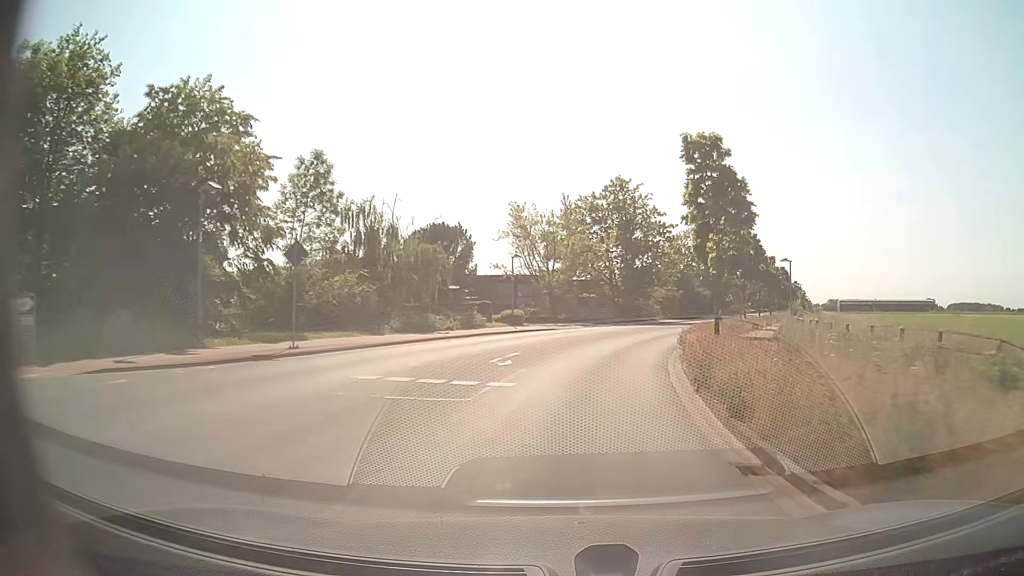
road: tertiary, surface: asphalt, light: Day
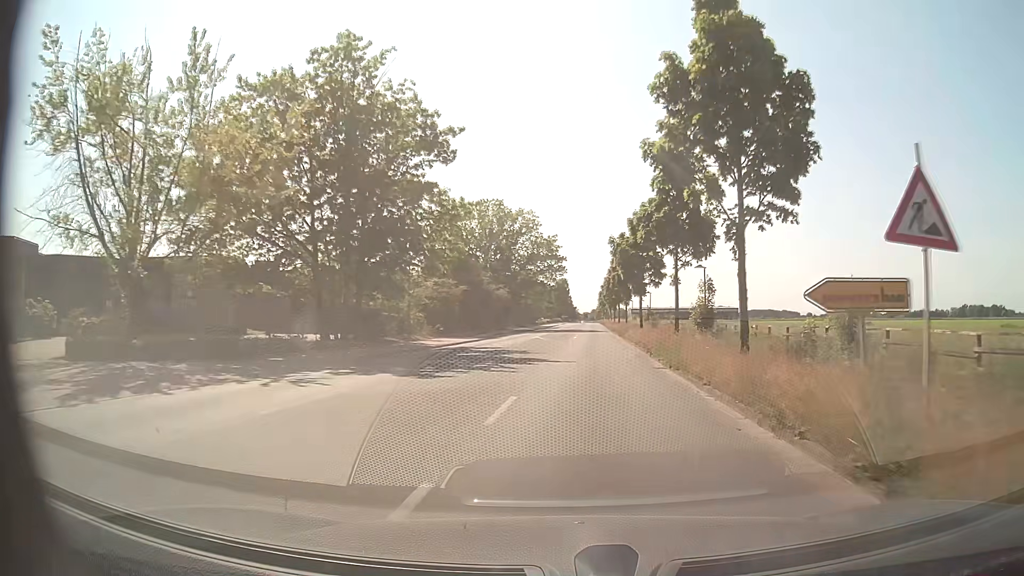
(+6.2, +40.3) m; +19°
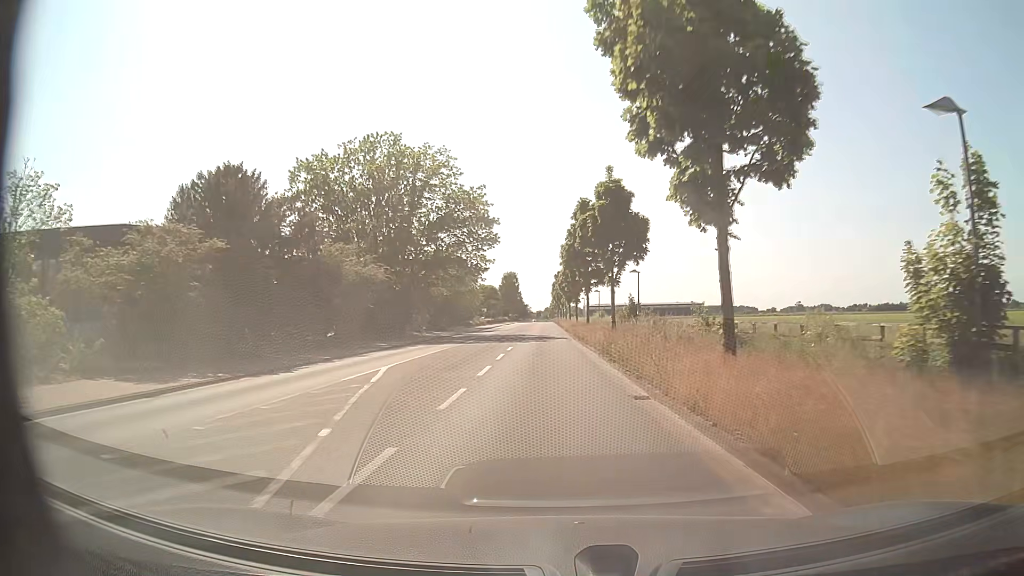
(+2.0, +32.8) m; +4°
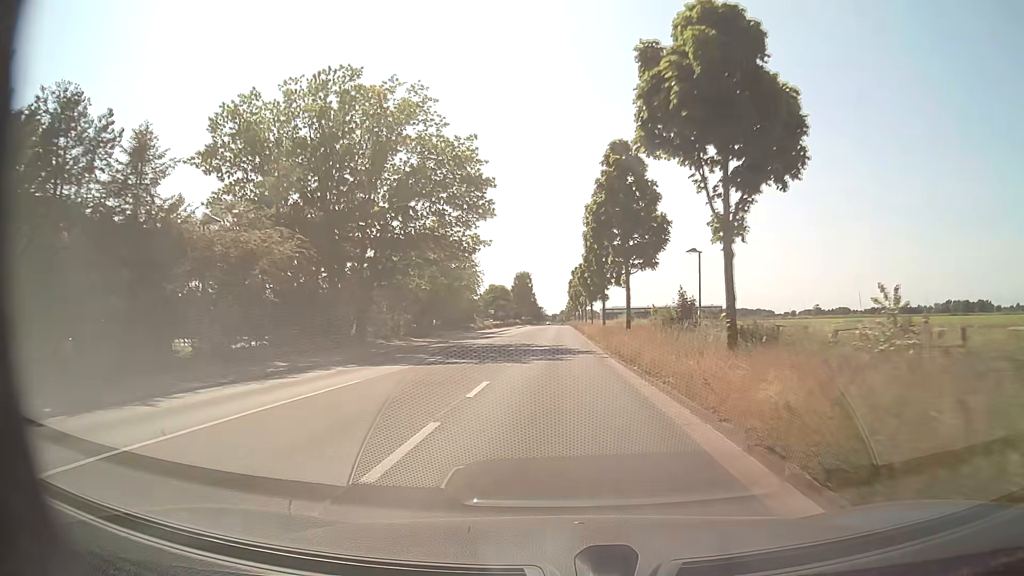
(-0.4, +16.5) m; -2°
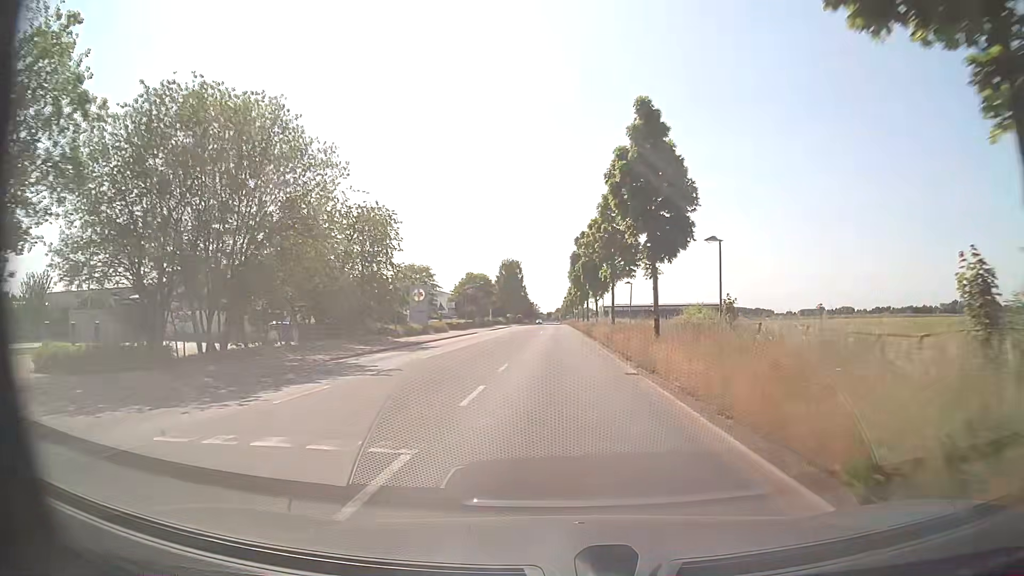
(0.0, +41.2) m; 0°
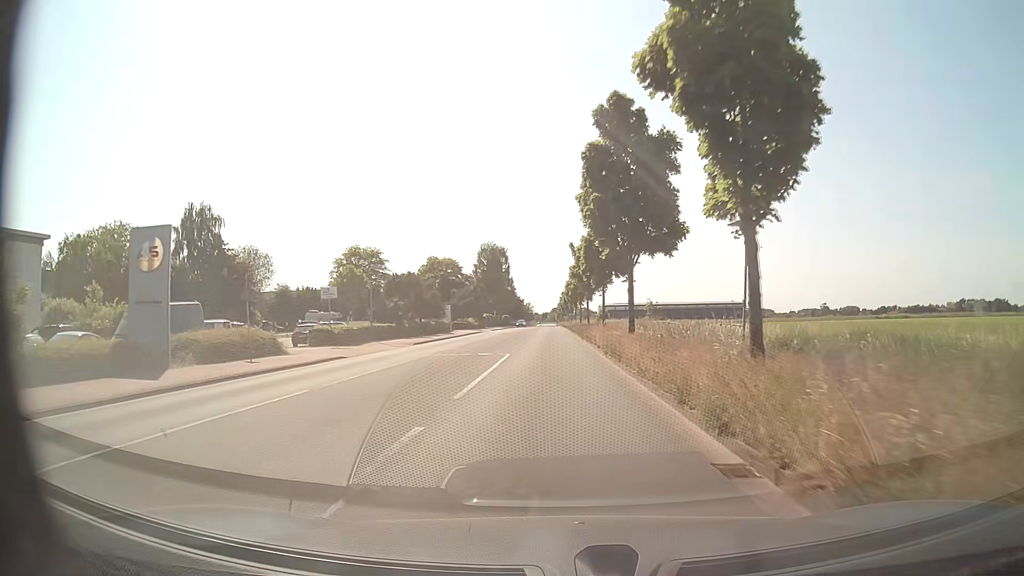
(+0.1, +41.0) m; 0°
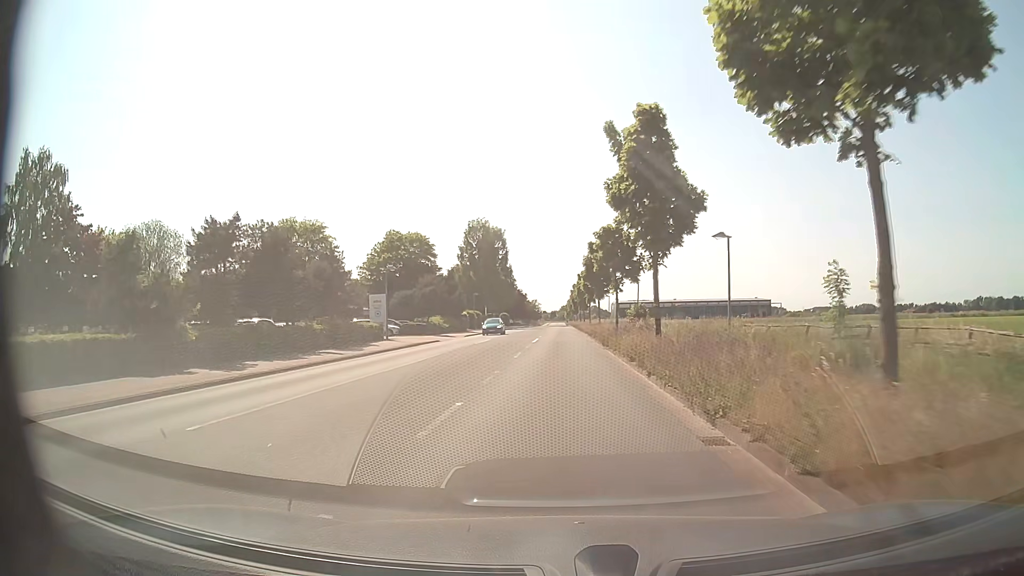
(-0.3, +32.8) m; -1°
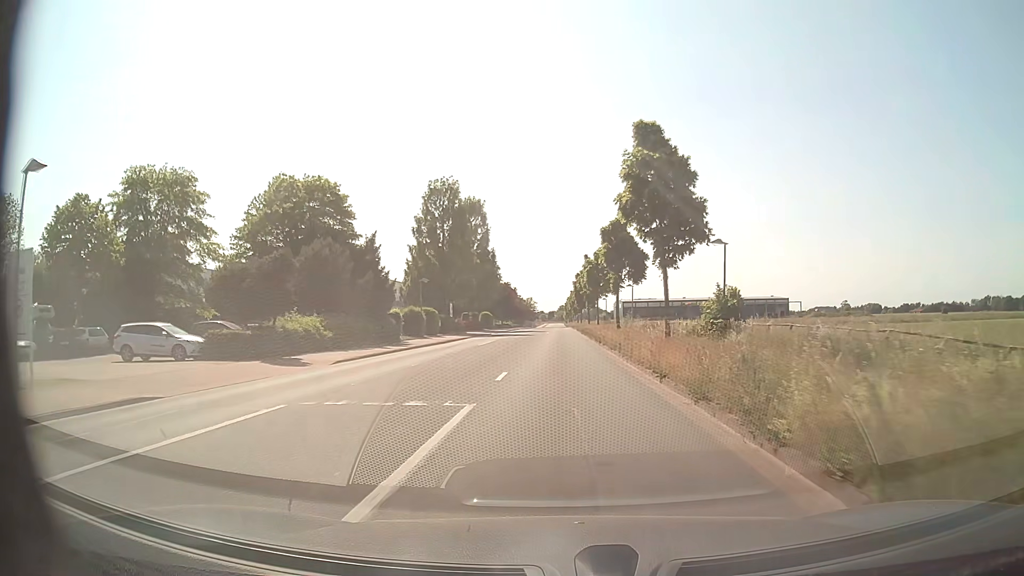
(-0.1, +32.8) m; 0°
